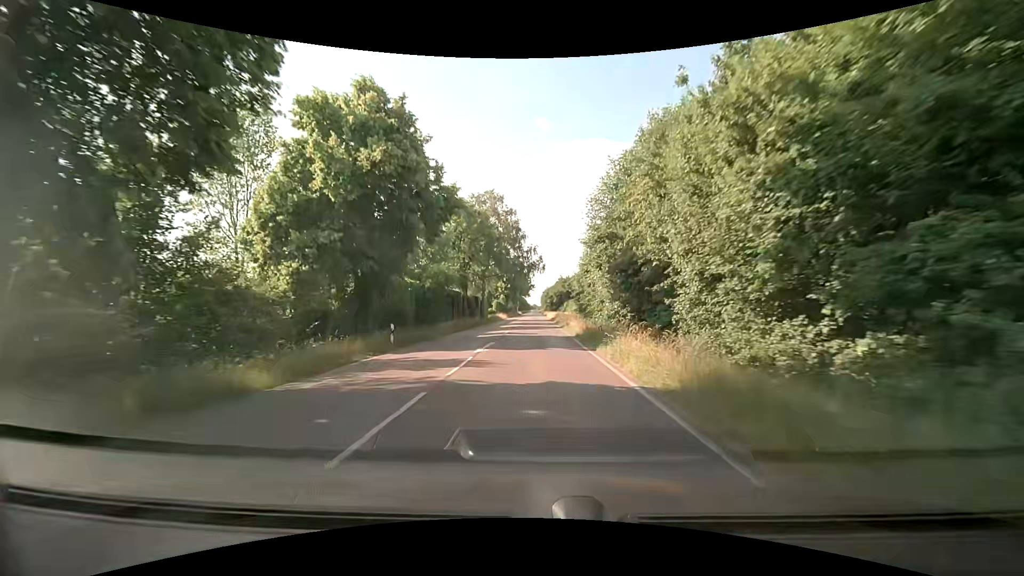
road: secondary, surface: asphalt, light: Day
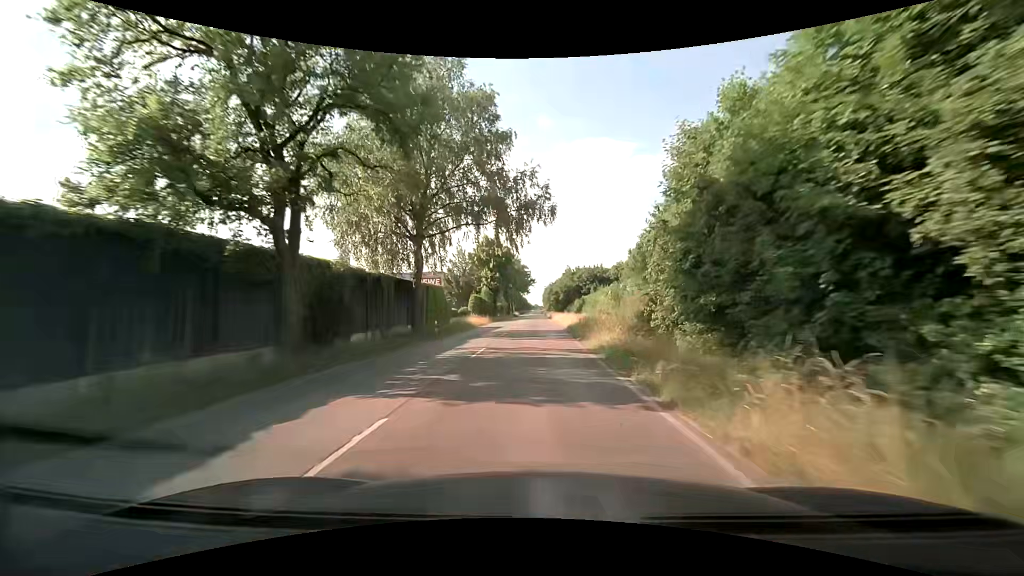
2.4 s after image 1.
(0.0, +38.3) m; 0°
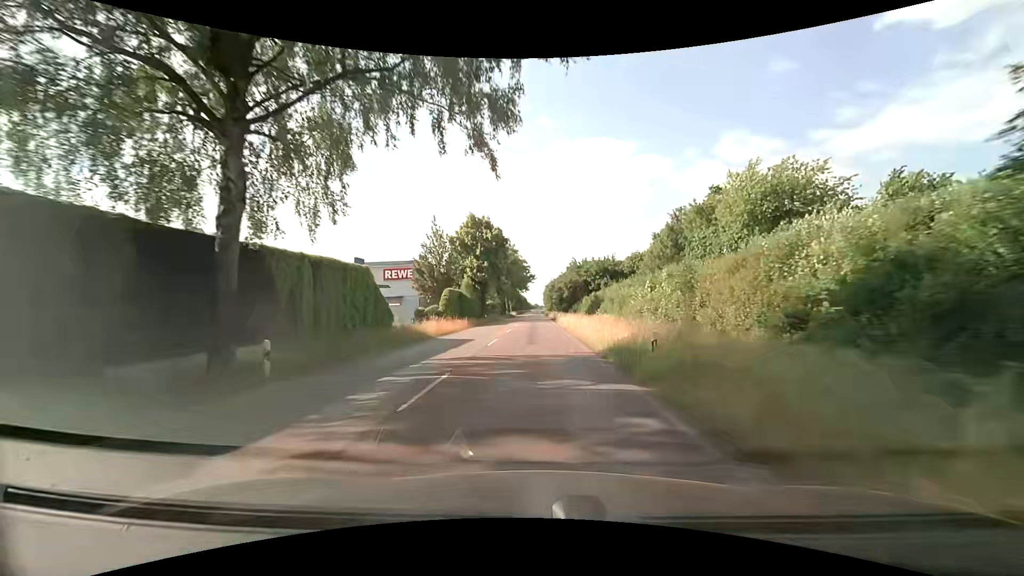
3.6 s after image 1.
(-0.1, +19.6) m; -1°
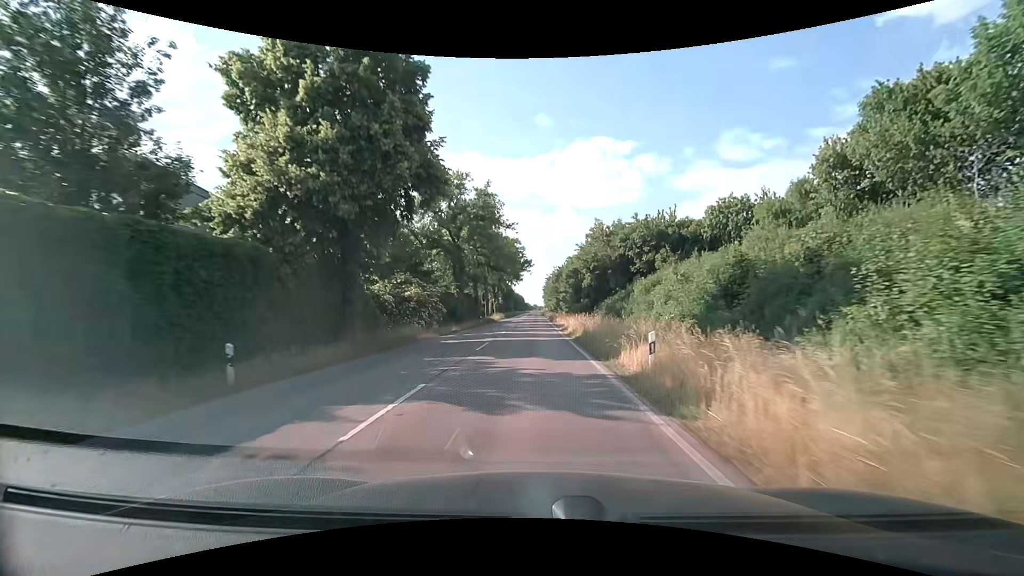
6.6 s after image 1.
(+0.4, +49.7) m; 0°
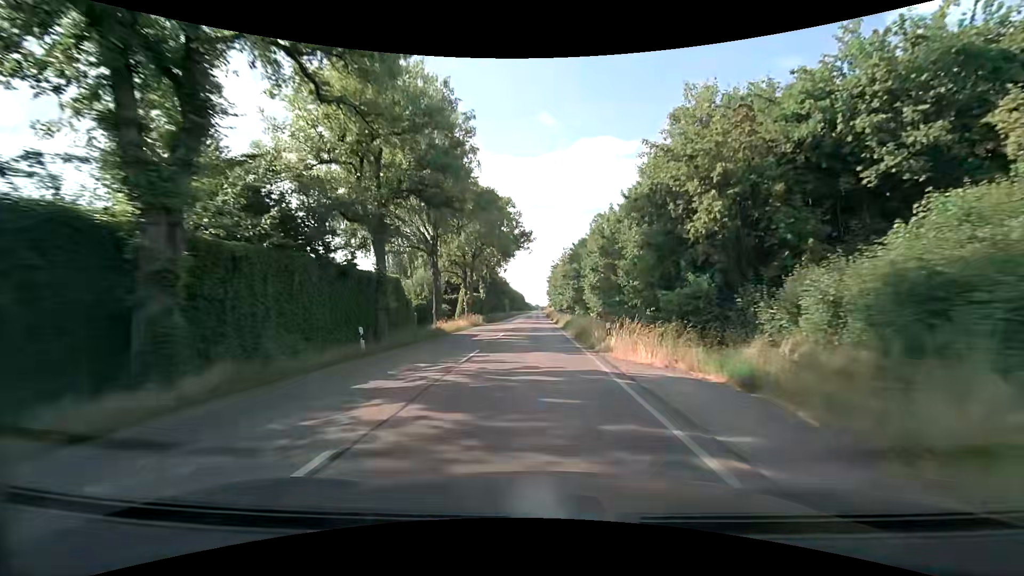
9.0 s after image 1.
(-0.1, +40.4) m; 0°
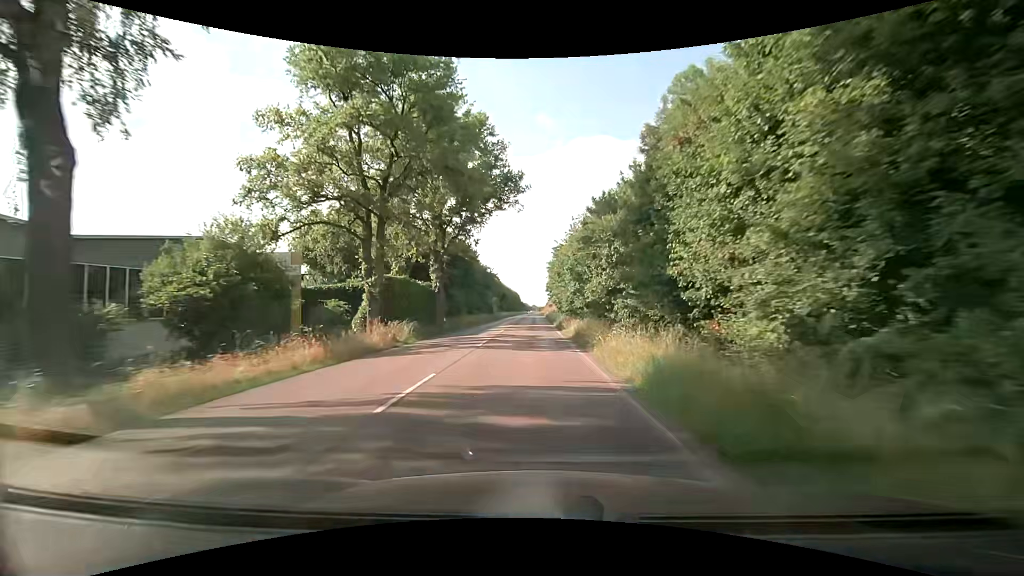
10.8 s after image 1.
(+0.2, +30.5) m; +1°
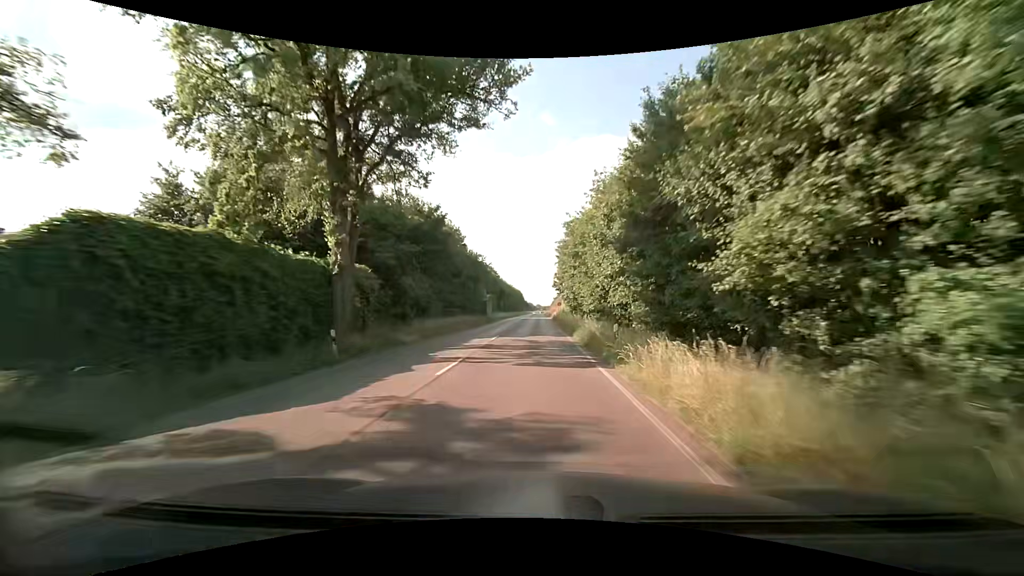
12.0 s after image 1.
(-0.1, +20.3) m; 0°
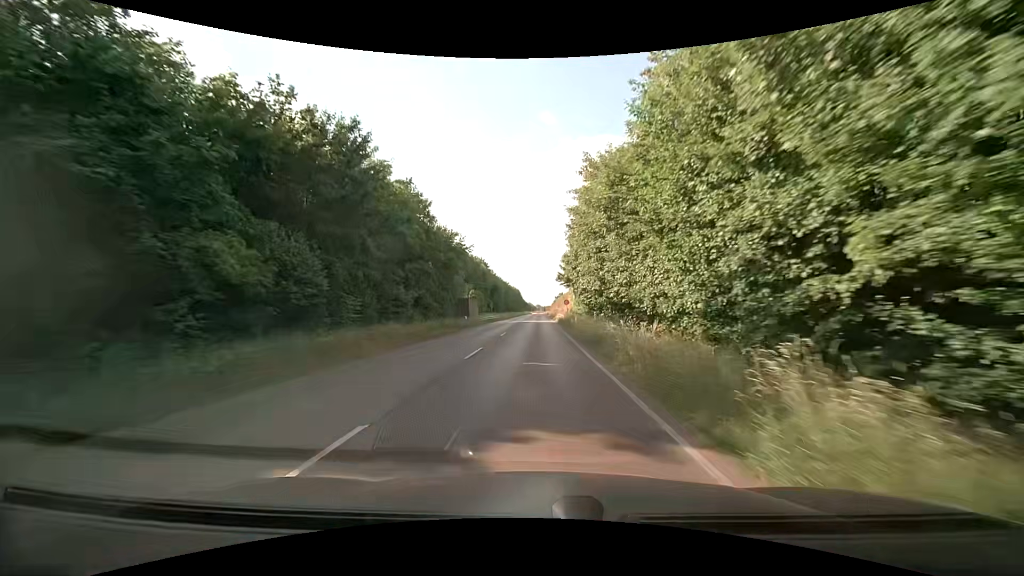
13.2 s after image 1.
(0.0, +20.3) m; 0°
(0, +10) (0, +20) (0, +30) (0, +40) (0, +50) (0, +60) (0, +70) (0, +80) (+1, +90) (+1, +100) m
